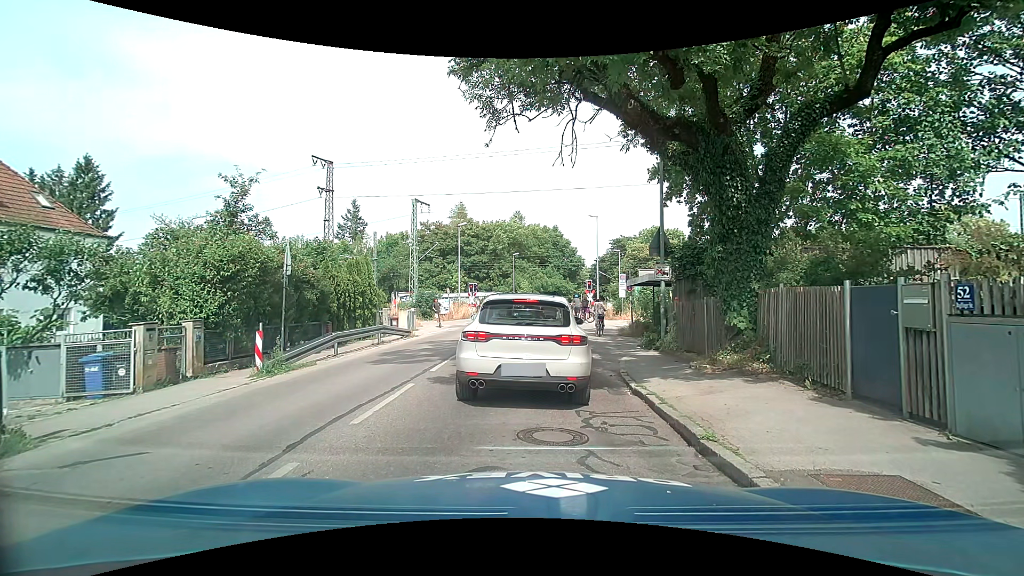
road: tertiary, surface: asphalt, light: Day
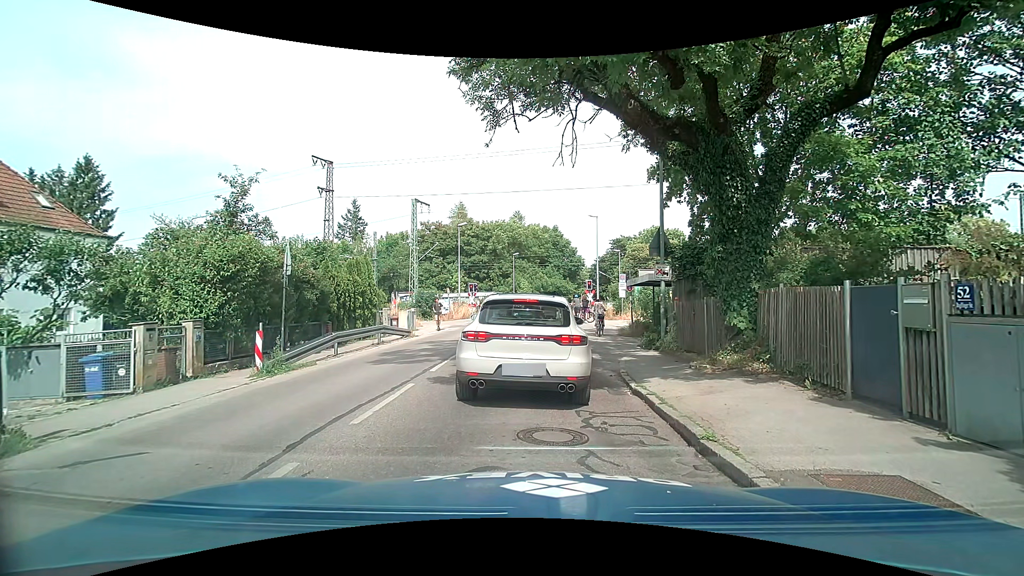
(0.0, 0.0) m; 0°
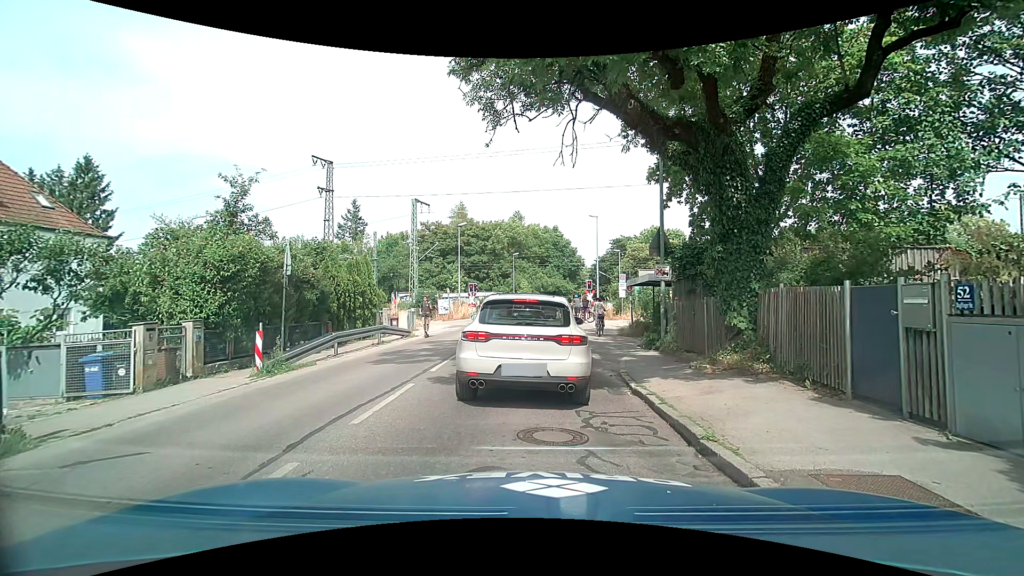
(0.0, 0.0) m; 0°
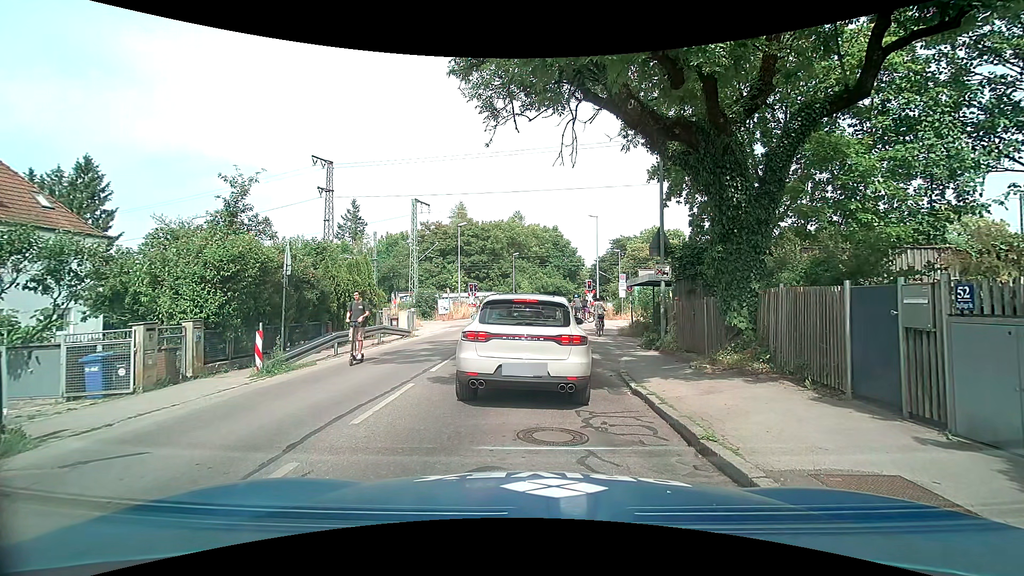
(0.0, 0.0) m; 0°
